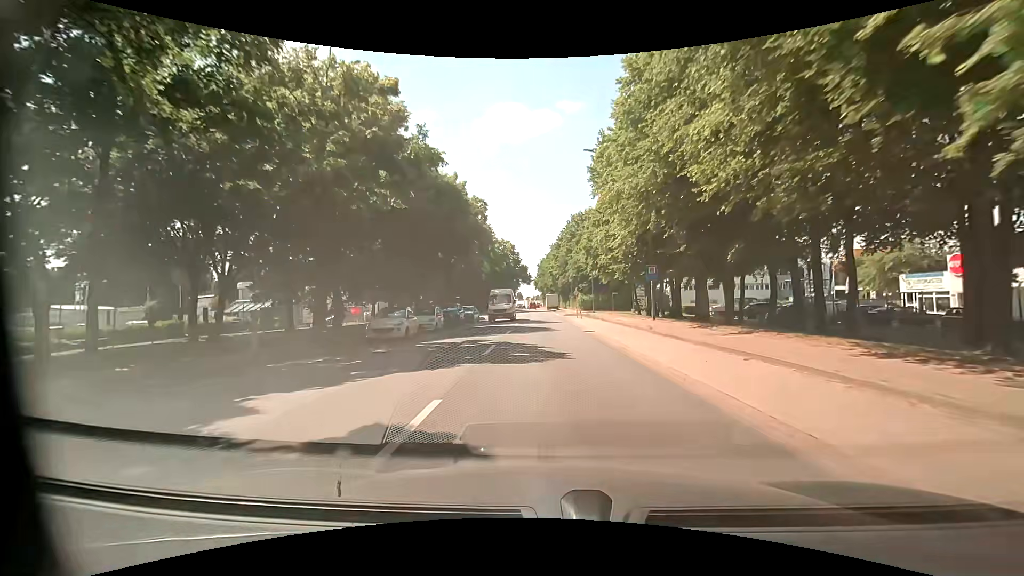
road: tertiary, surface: asphalt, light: Day
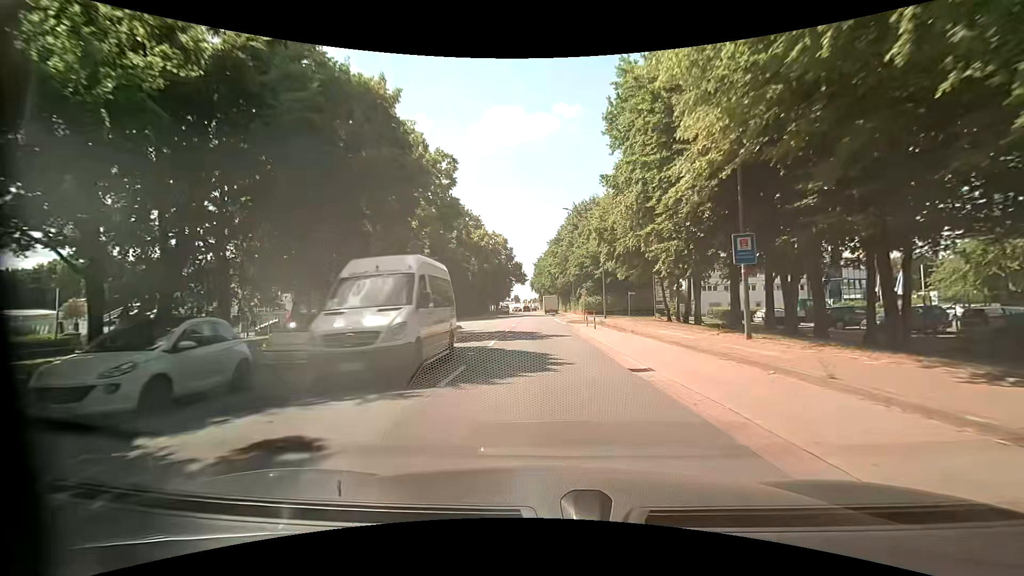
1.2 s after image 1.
(-0.1, +13.5) m; -1°
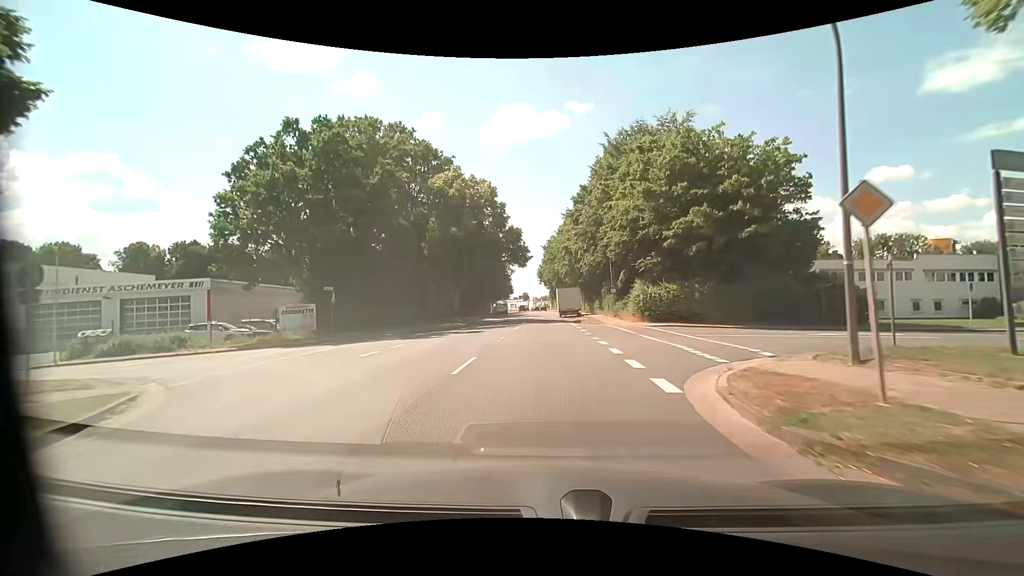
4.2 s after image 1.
(-0.4, +35.1) m; -2°
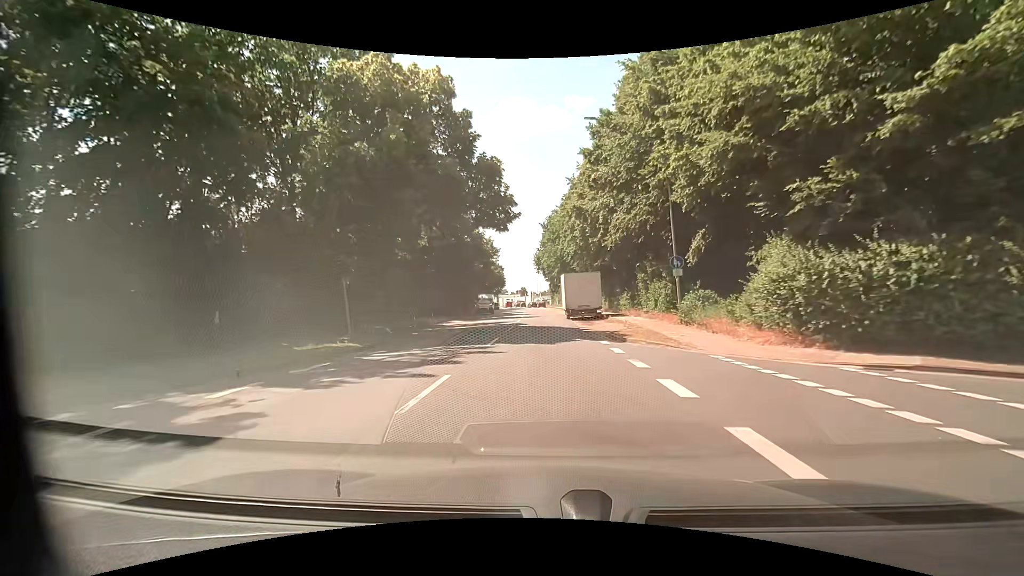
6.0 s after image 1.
(+0.3, +21.8) m; +1°
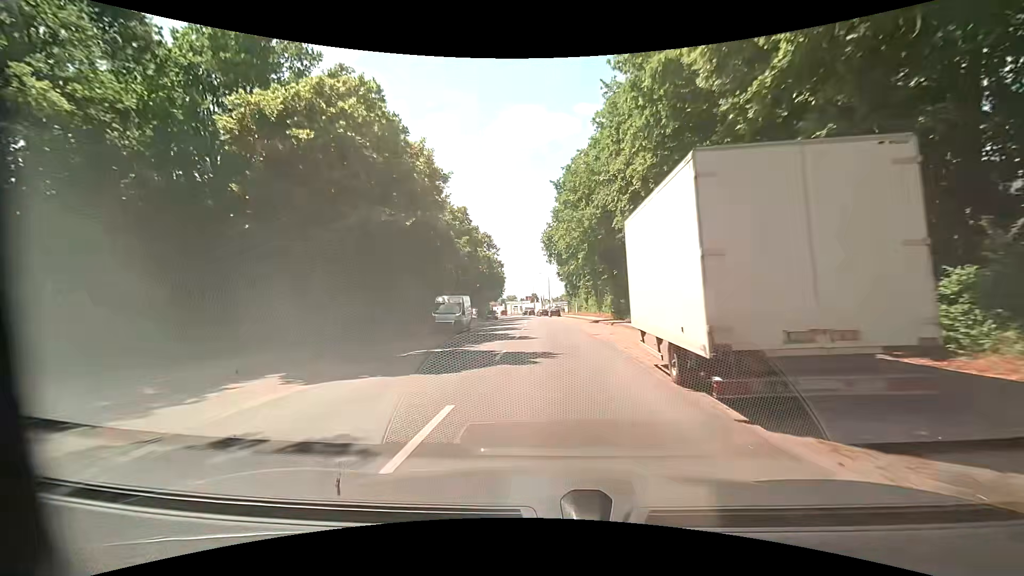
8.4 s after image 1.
(-0.3, +29.1) m; -1°
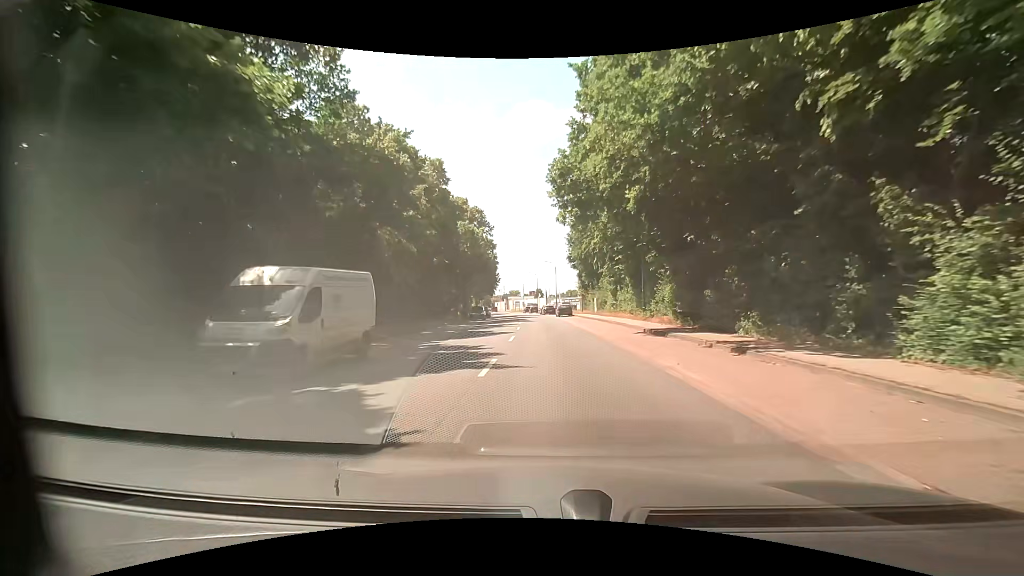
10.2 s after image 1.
(-0.3, +21.7) m; -2°
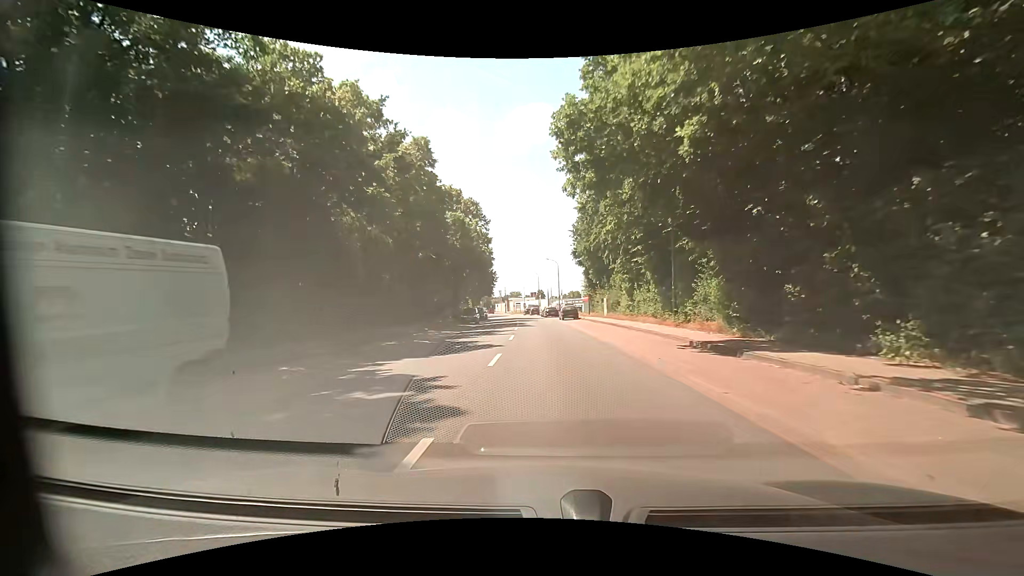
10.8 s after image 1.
(+0.1, +7.2) m; -1°
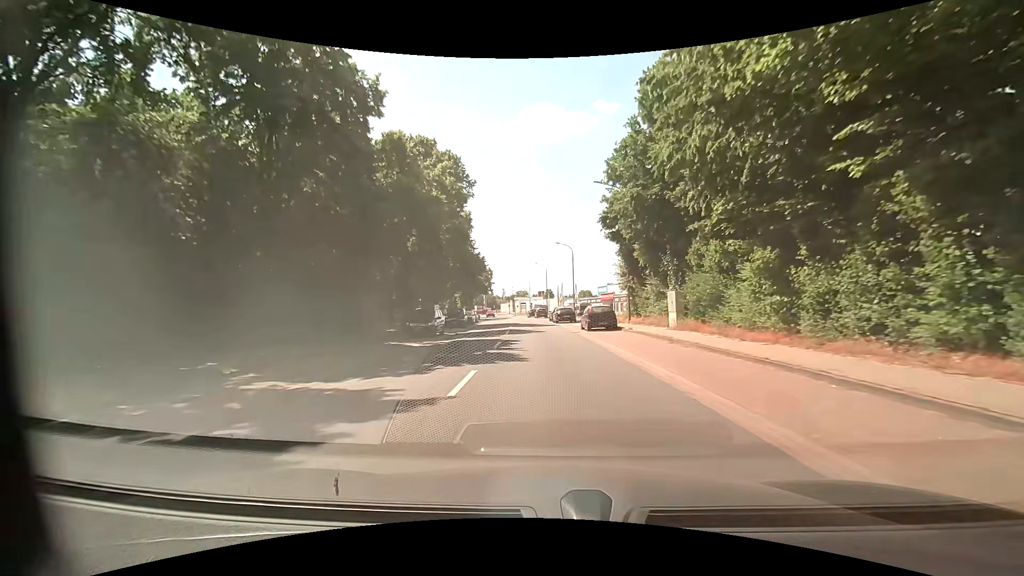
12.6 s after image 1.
(+0.3, +21.7) m; 0°
(0, +10) (0, +20) (-1, +30) (-1, +40) (-2, +50) (-3, +60) (-4, +70) (-5, +80) (-6, +90) (-7, +100) m
